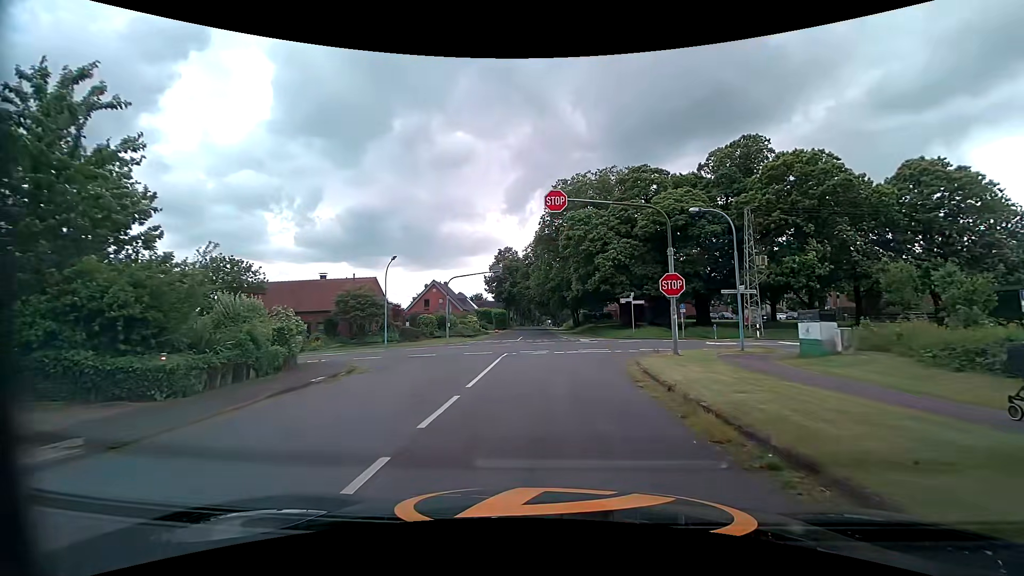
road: tertiary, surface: asphalt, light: Day
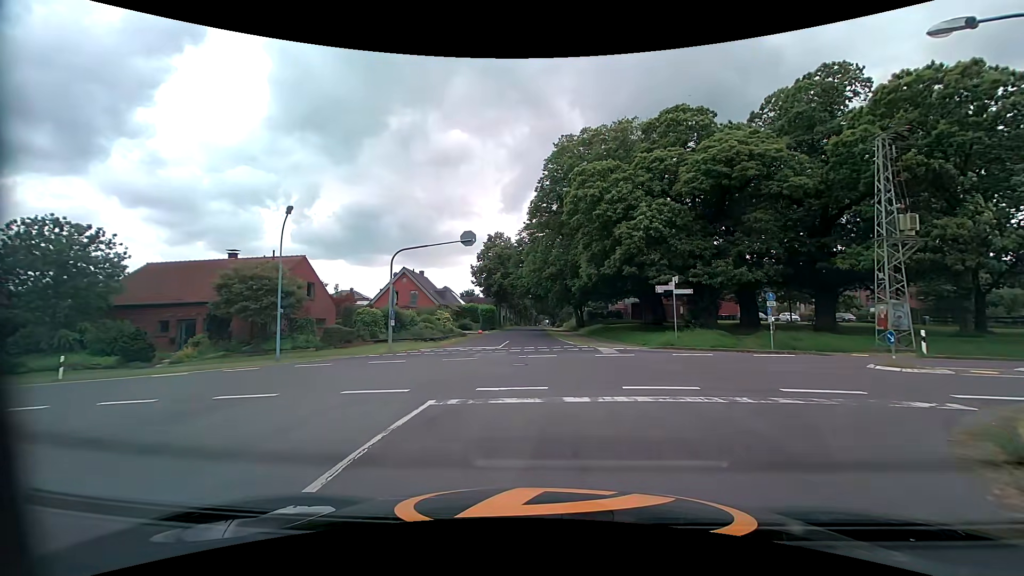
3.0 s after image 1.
(0.0, +15.3) m; 0°
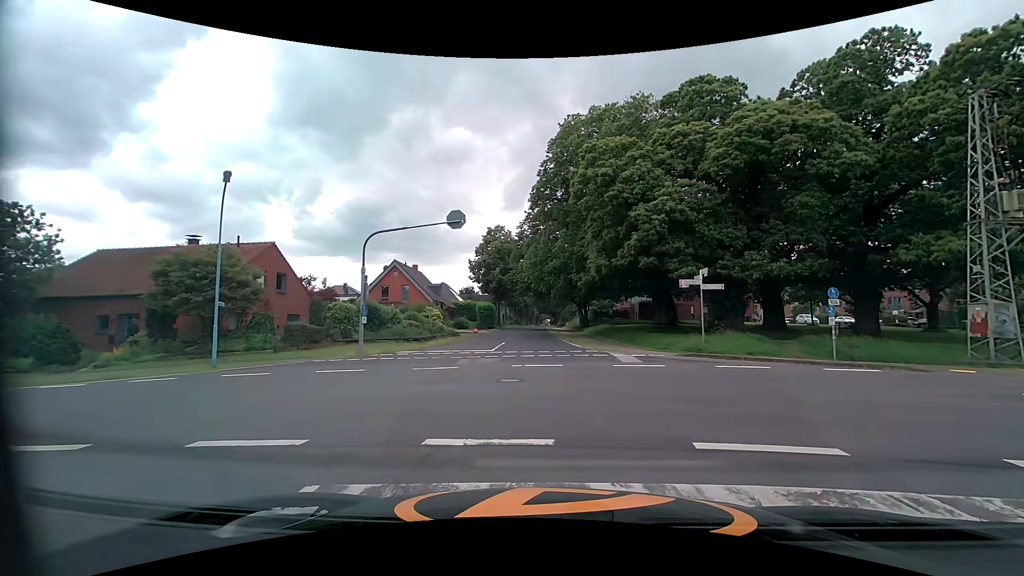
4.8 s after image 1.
(0.0, +4.5) m; 0°
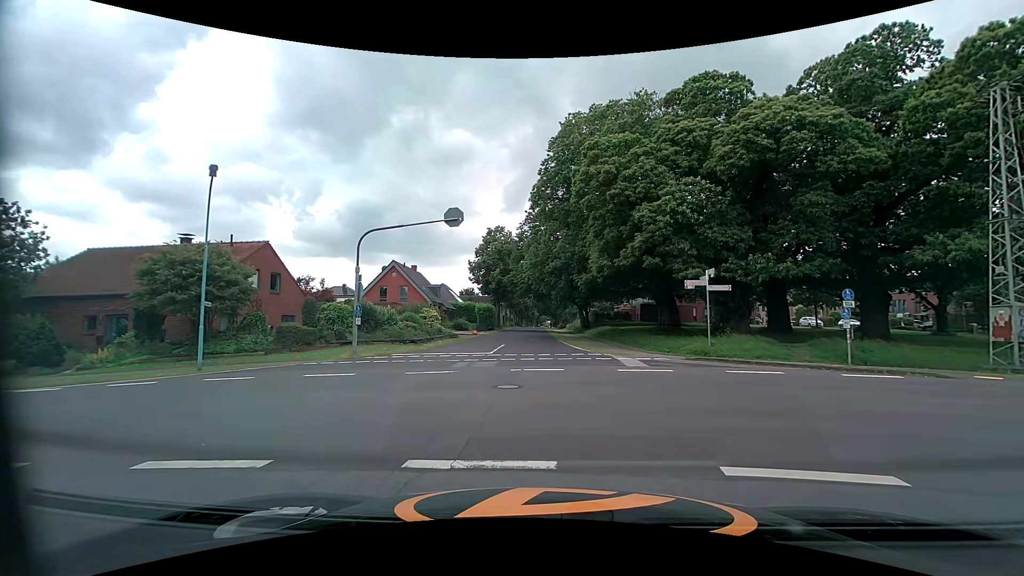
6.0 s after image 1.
(0.0, +0.8) m; 0°
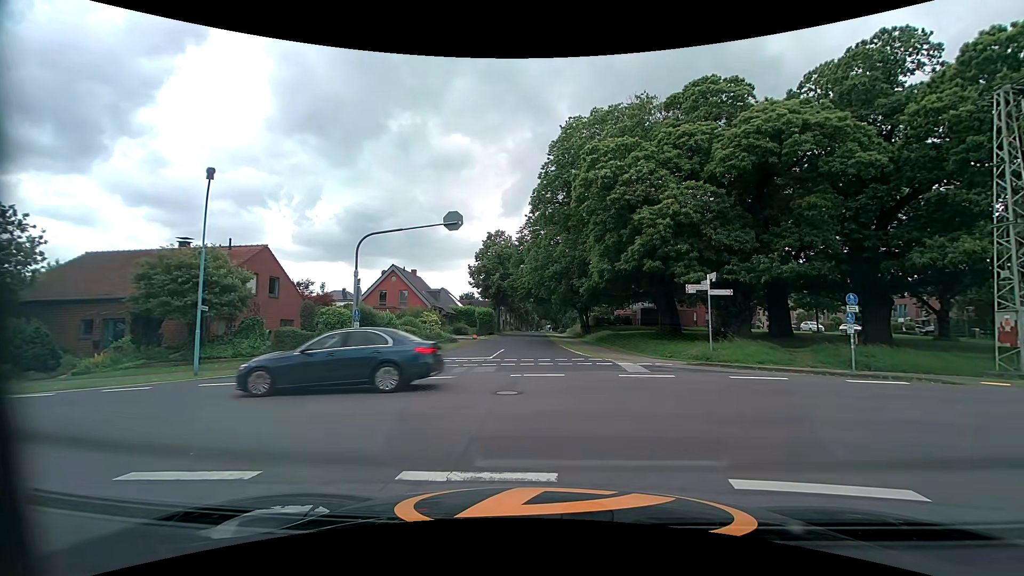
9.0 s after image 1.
(0.0, +0.3) m; 0°
